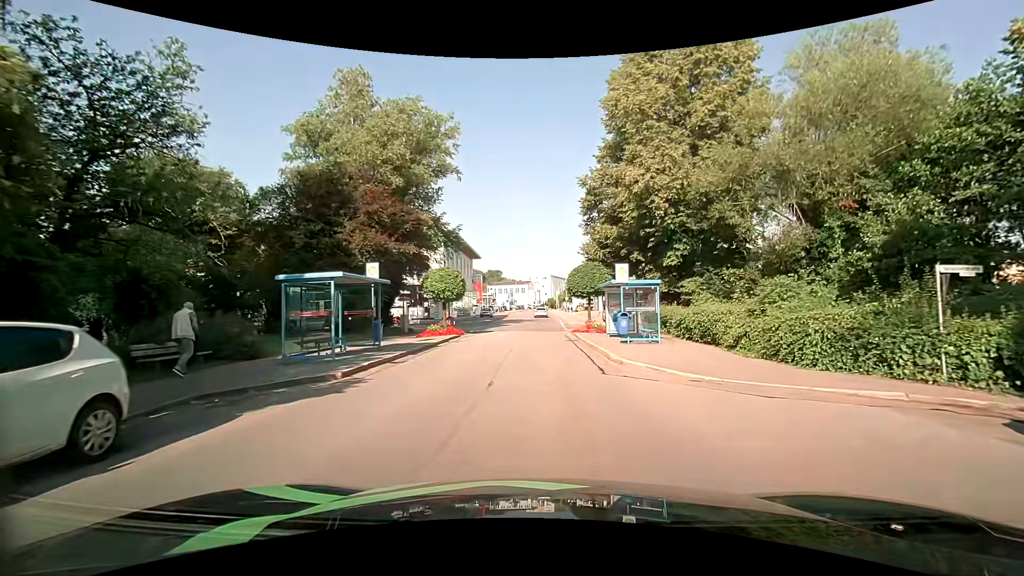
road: tertiary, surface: asphalt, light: Day
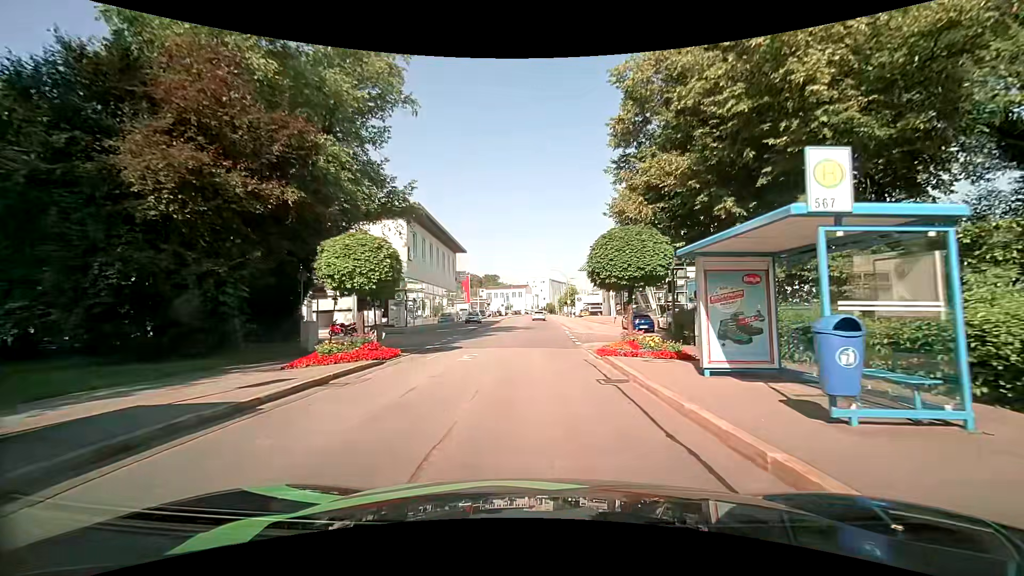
(+0.1, +13.4) m; 0°
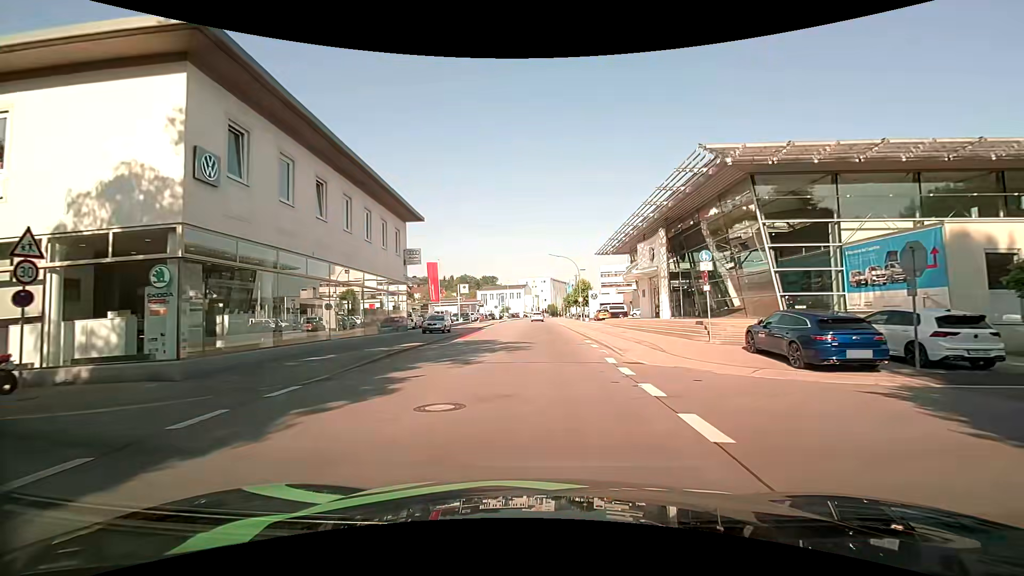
(-0.1, +23.4) m; 0°
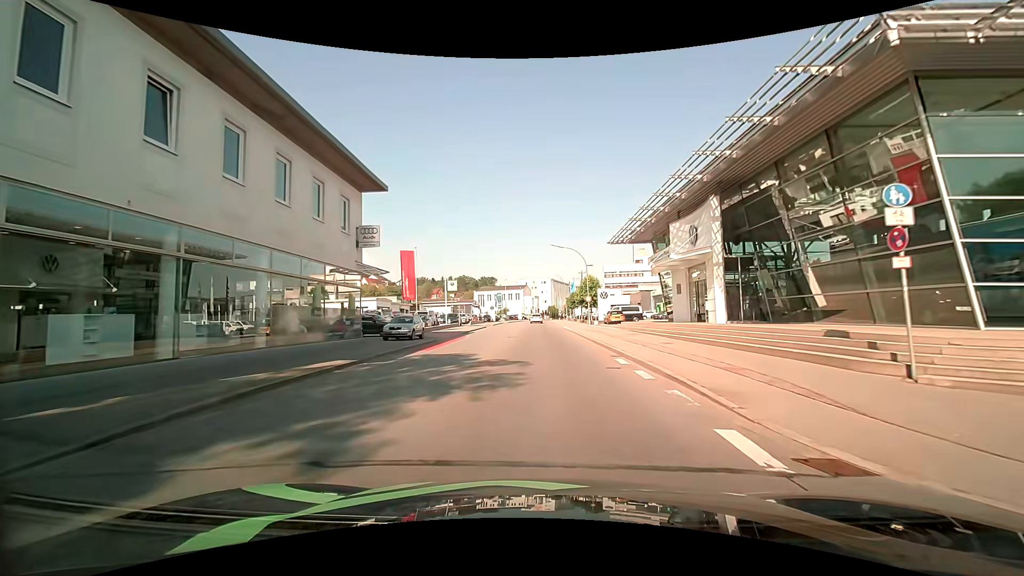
(0.0, +10.0) m; 0°
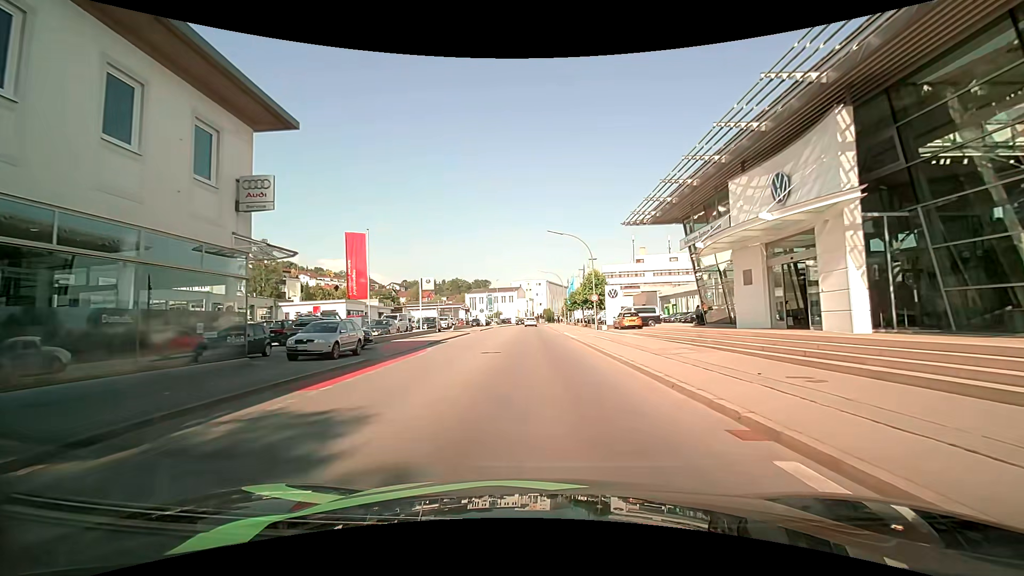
(+0.1, +10.6) m; +1°
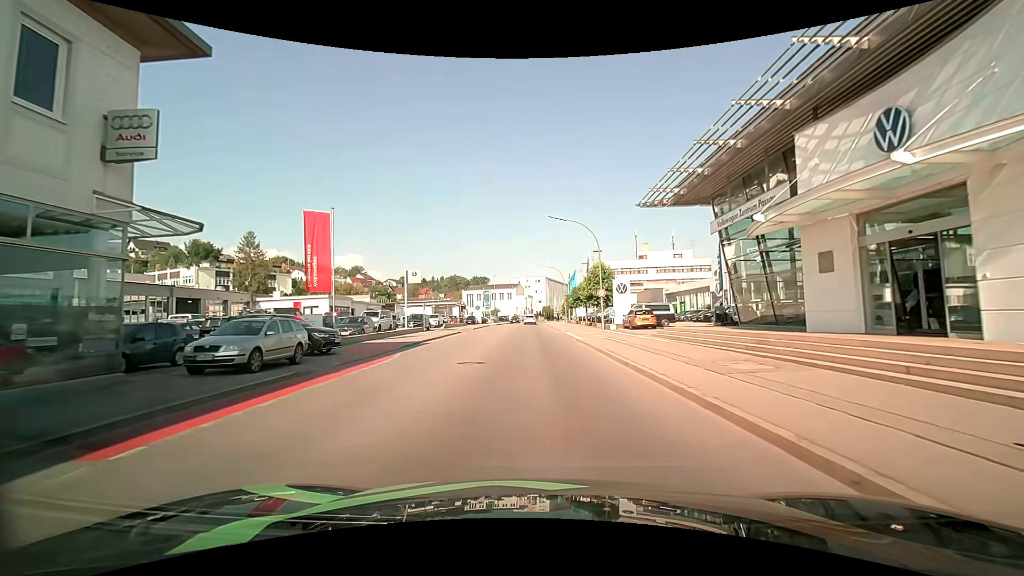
(0.0, +5.2) m; 0°
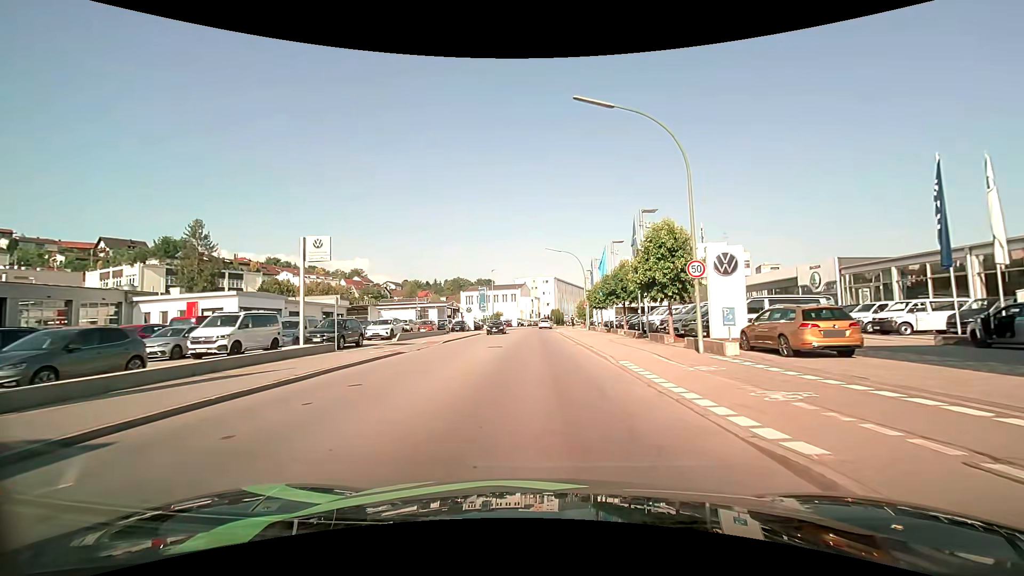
(-0.1, +21.2) m; -1°
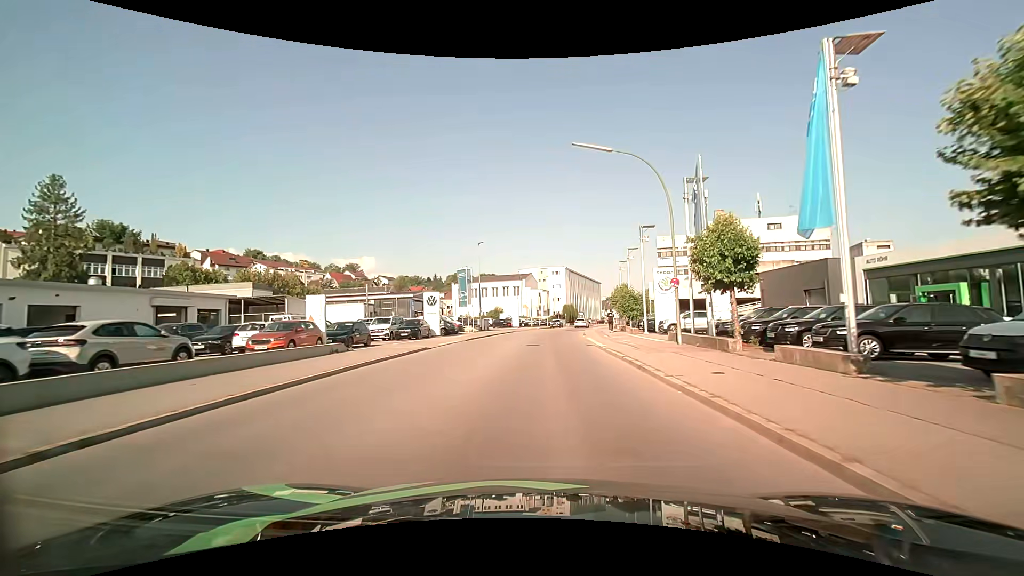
(-0.4, +30.8) m; -1°
